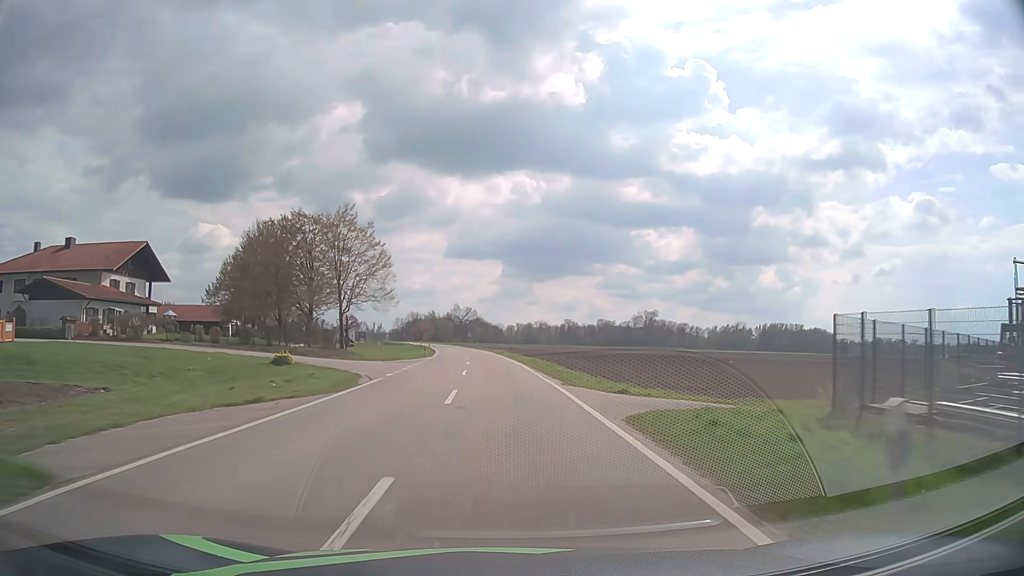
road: tertiary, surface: asphalt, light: Day
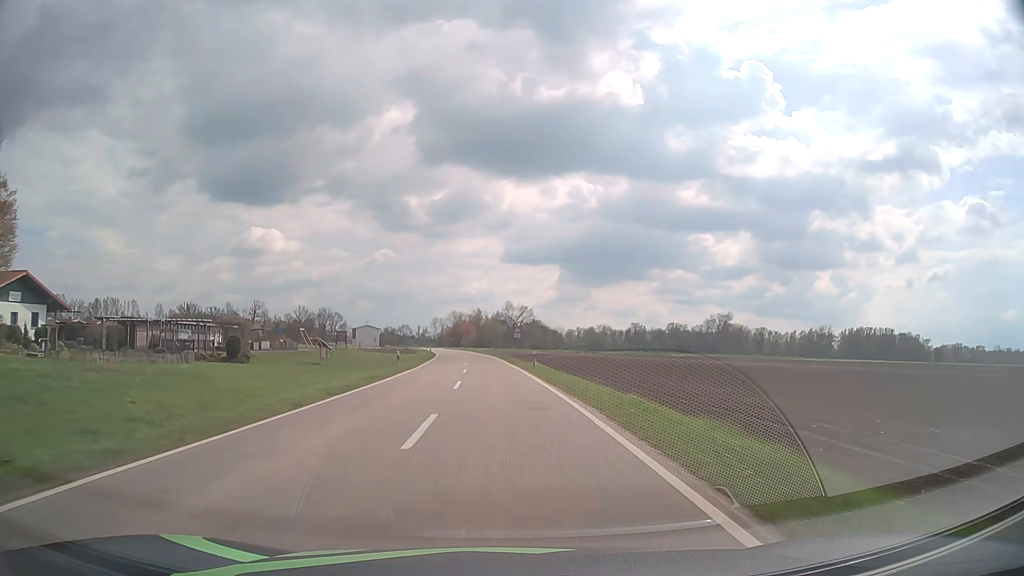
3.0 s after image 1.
(-2.6, +66.7) m; -5°
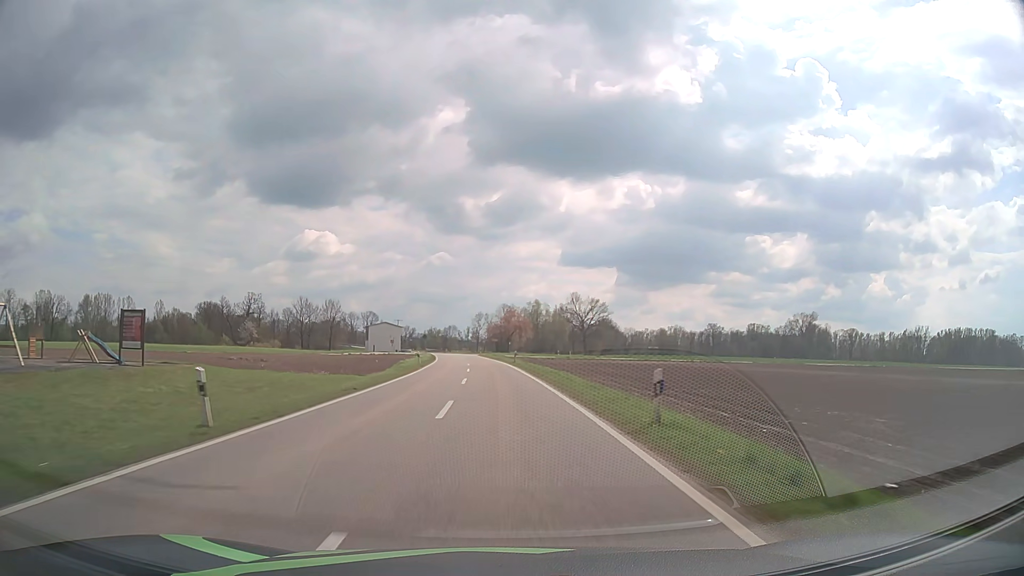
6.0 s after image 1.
(-3.2, +68.8) m; -5°
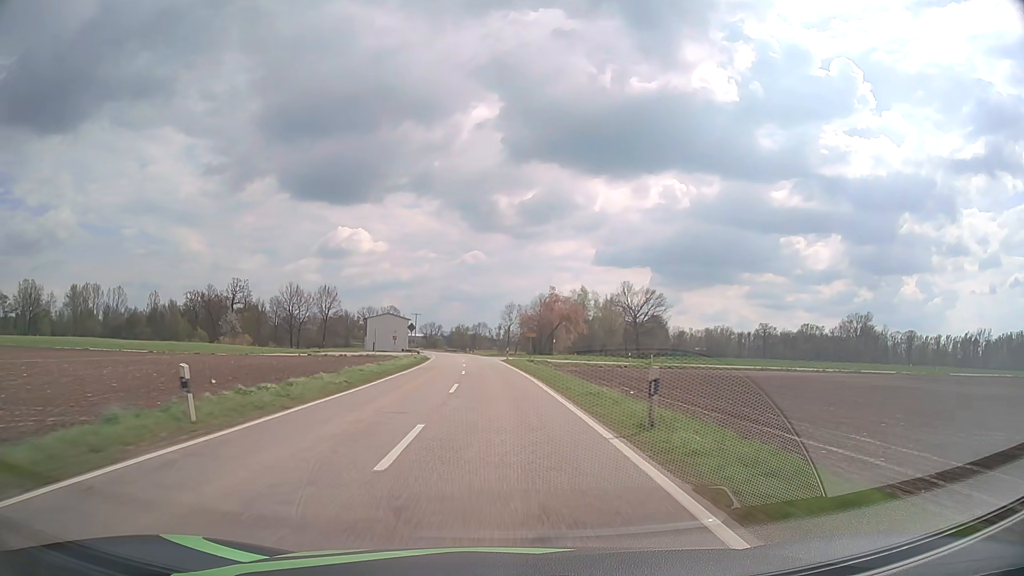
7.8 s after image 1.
(-0.9, +42.0) m; -3°
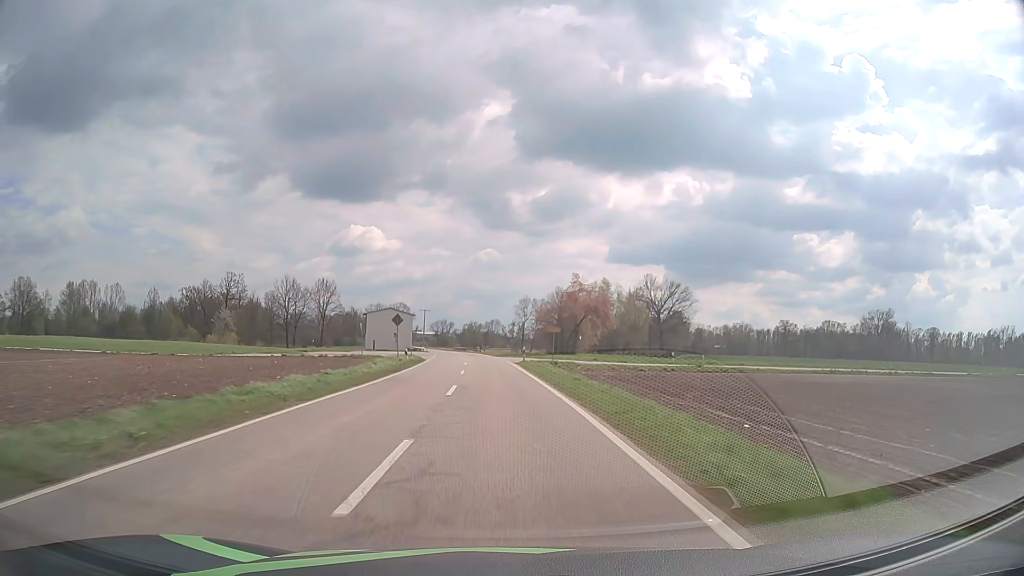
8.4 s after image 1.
(-0.1, +14.1) m; -1°
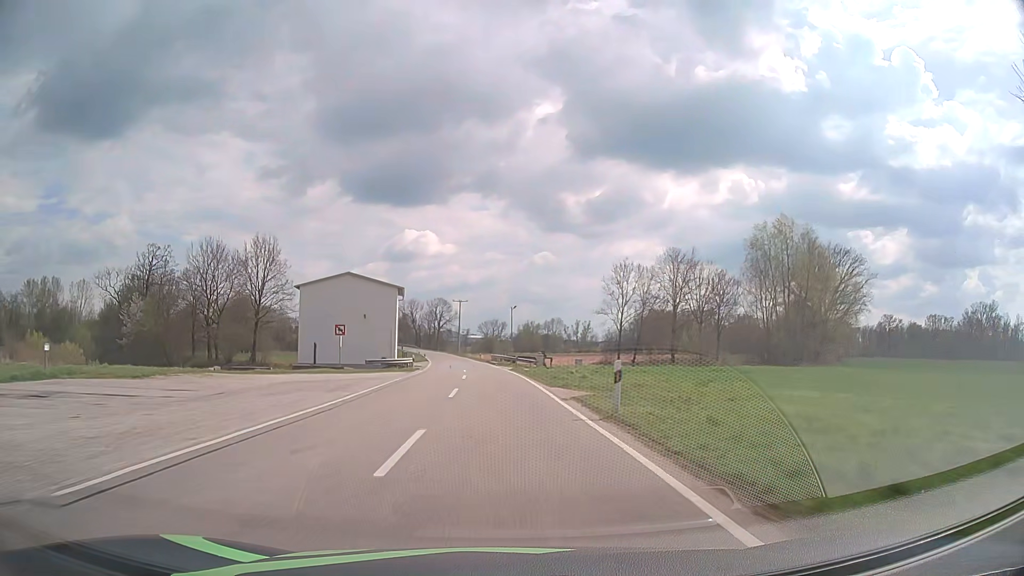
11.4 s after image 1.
(-3.2, +71.1) m; -5°
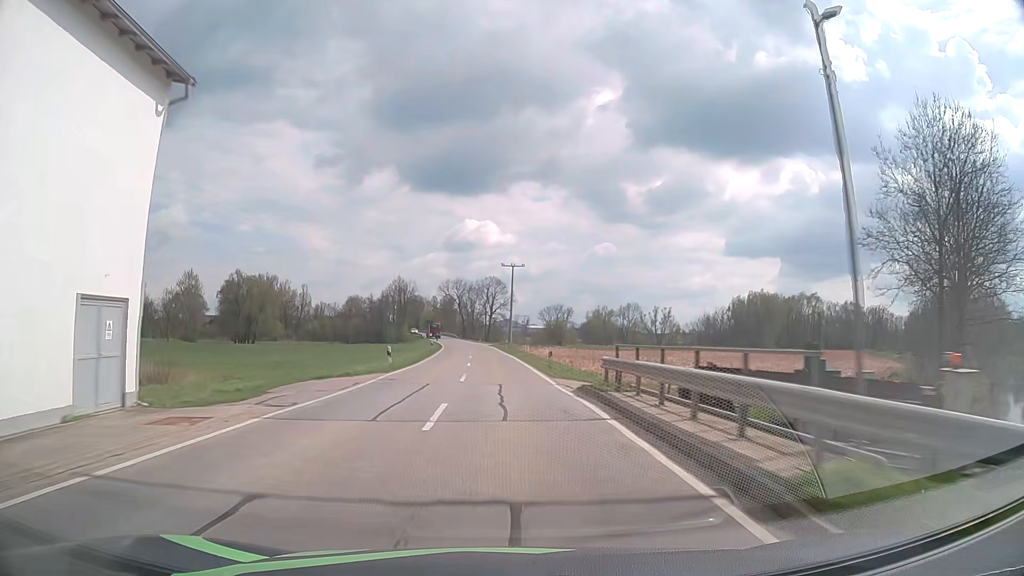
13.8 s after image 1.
(-2.6, +57.5) m; -5°
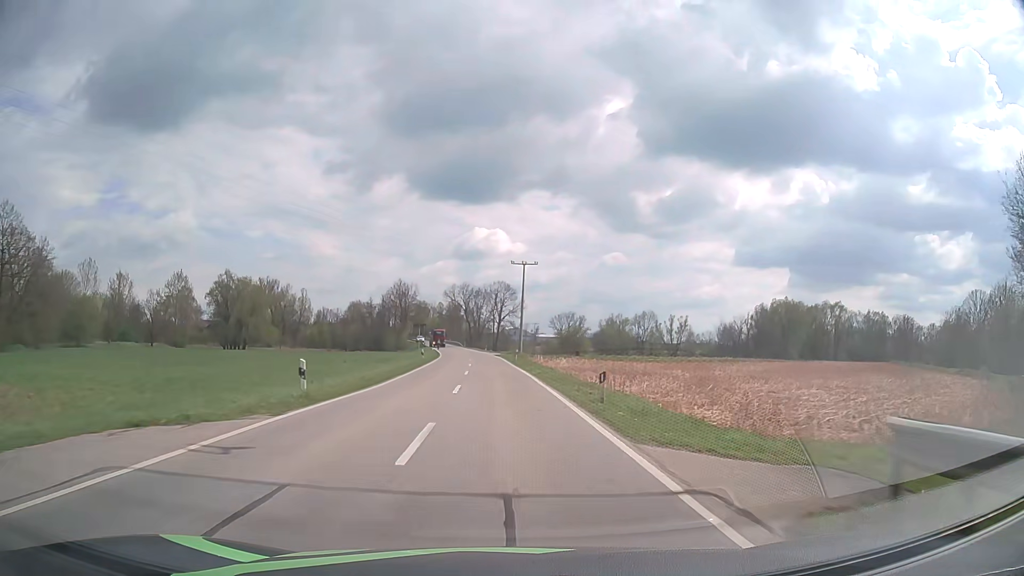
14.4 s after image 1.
(-0.1, +14.2) m; -1°
(0, +10) (0, +20) (0, +30) (-1, +40) (-1, +50) (-2, +60) (-2, +70) (-3, +80) (-4, +90) (-5, +100) m
